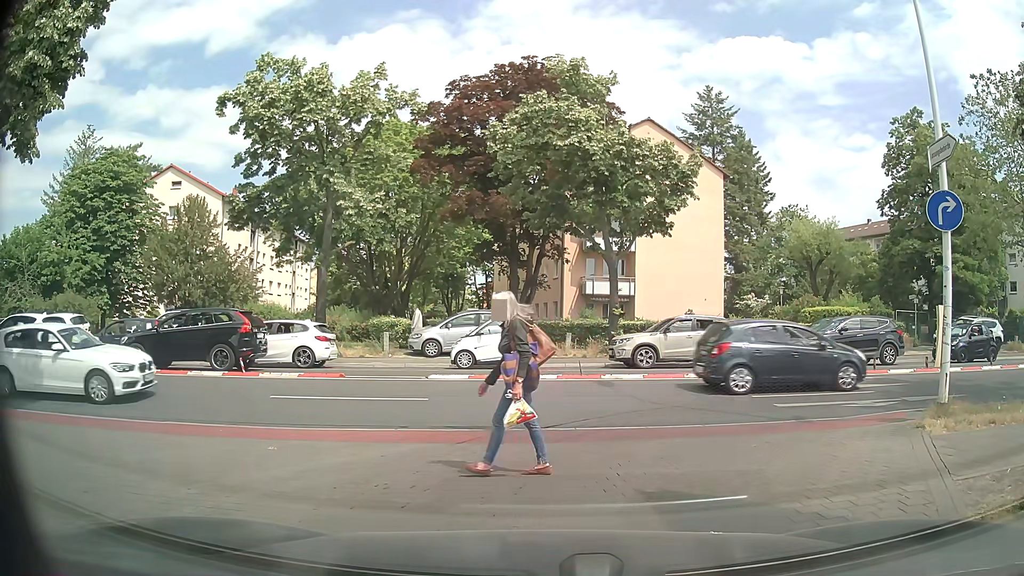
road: service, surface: paving_stones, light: Day
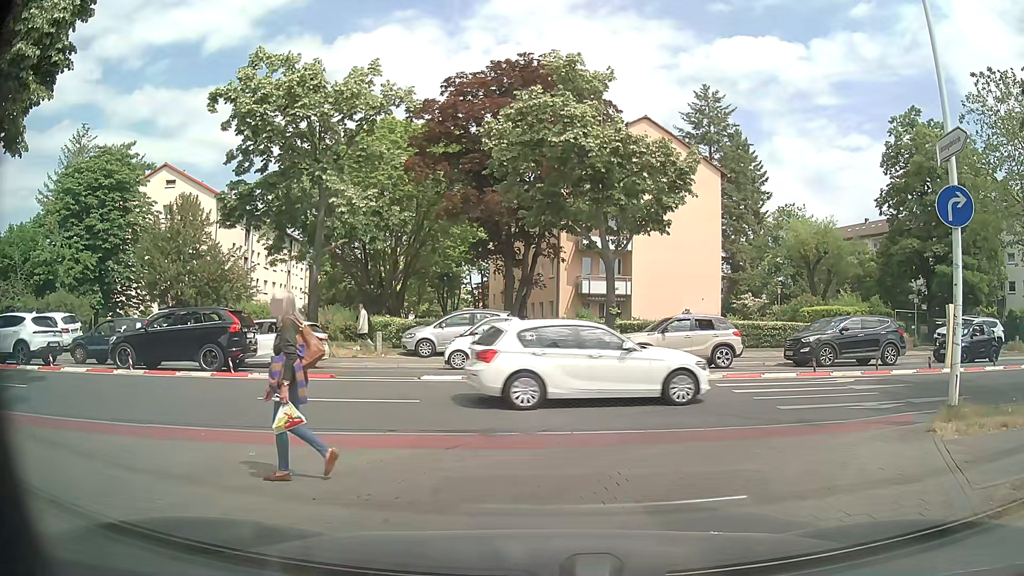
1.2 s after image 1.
(0.0, +0.4) m; 0°
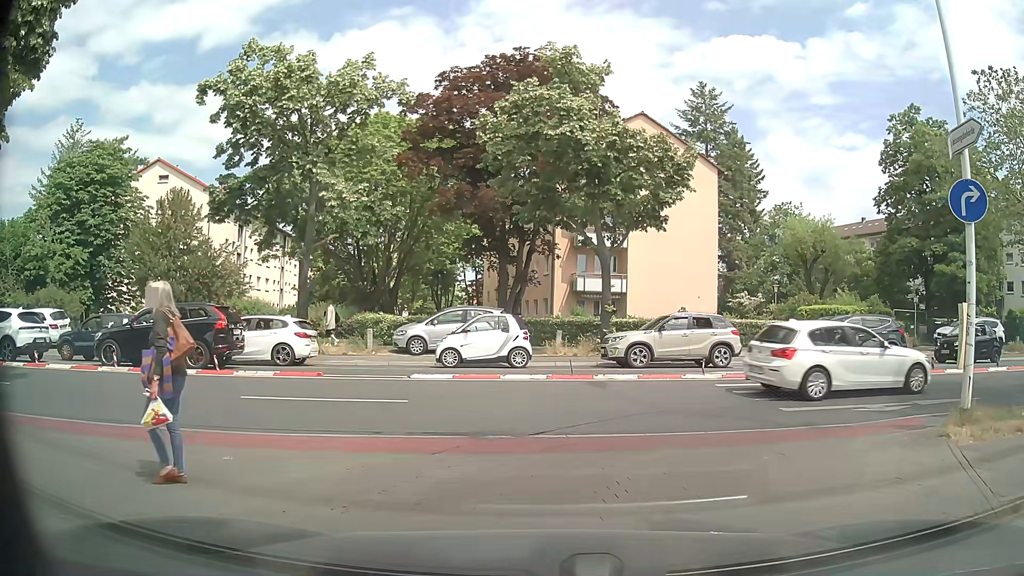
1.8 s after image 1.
(0.0, +0.5) m; 0°
